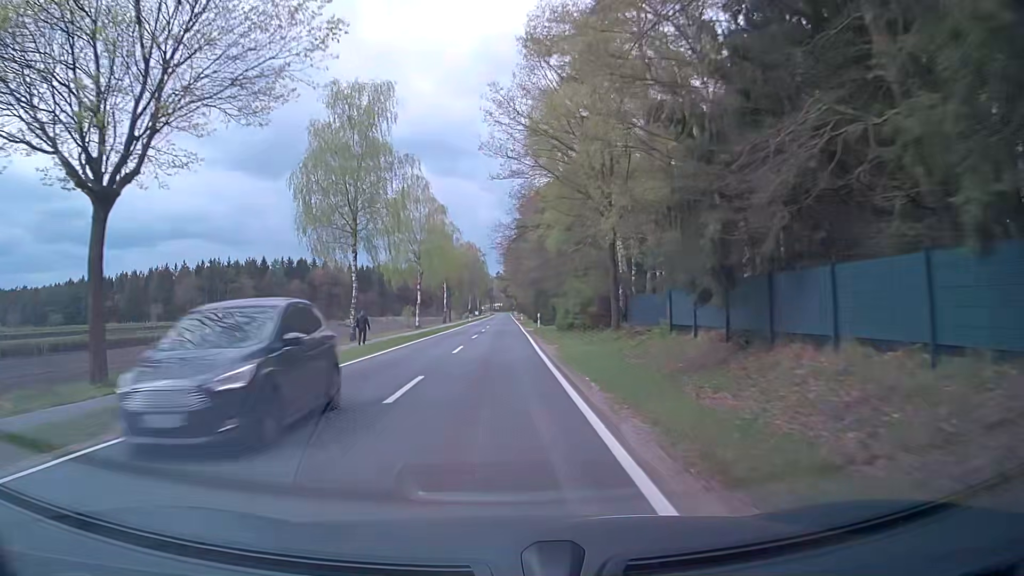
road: secondary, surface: asphalt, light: Day
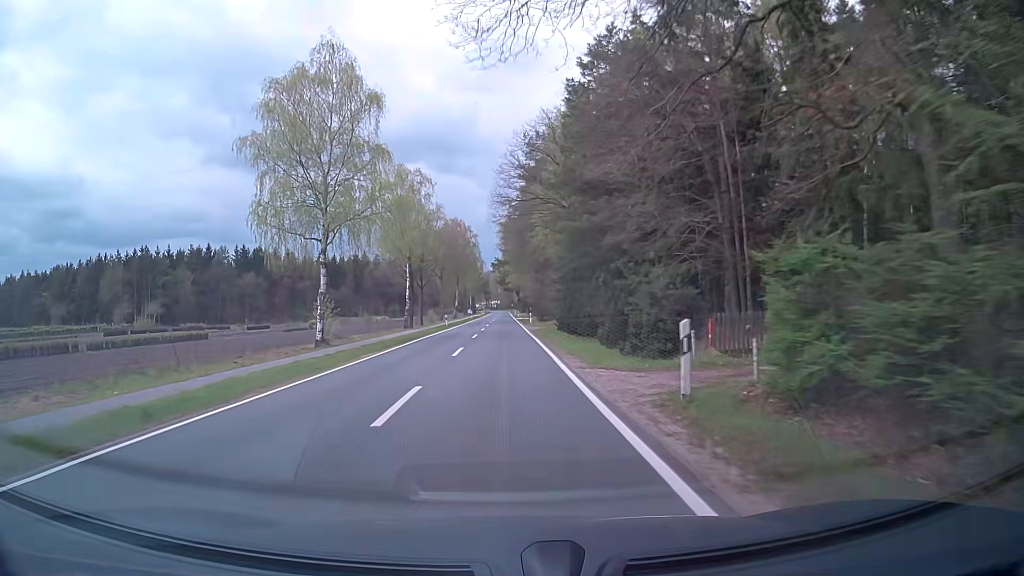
(-0.1, +38.5) m; 0°
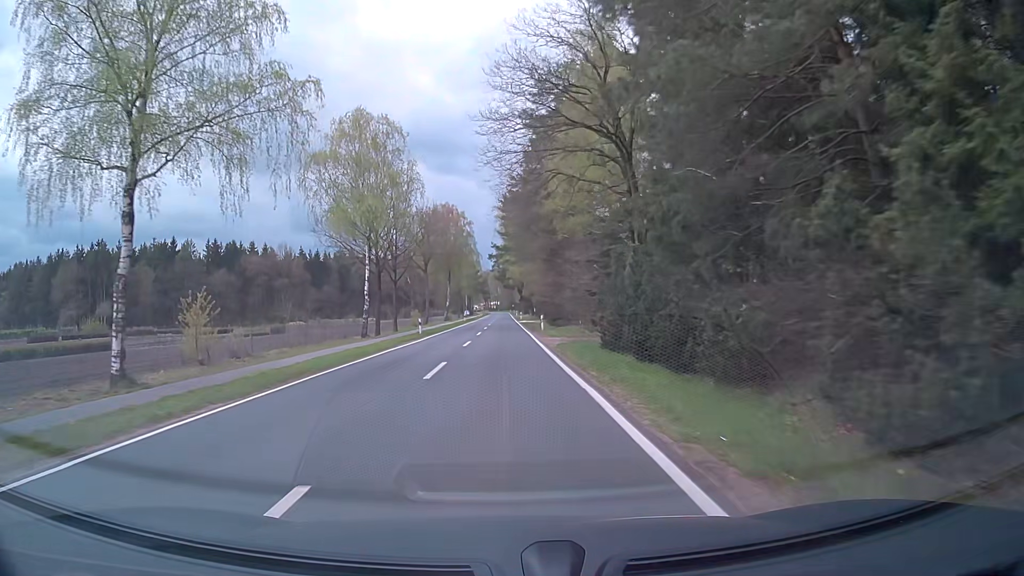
(0.0, +19.1) m; 0°
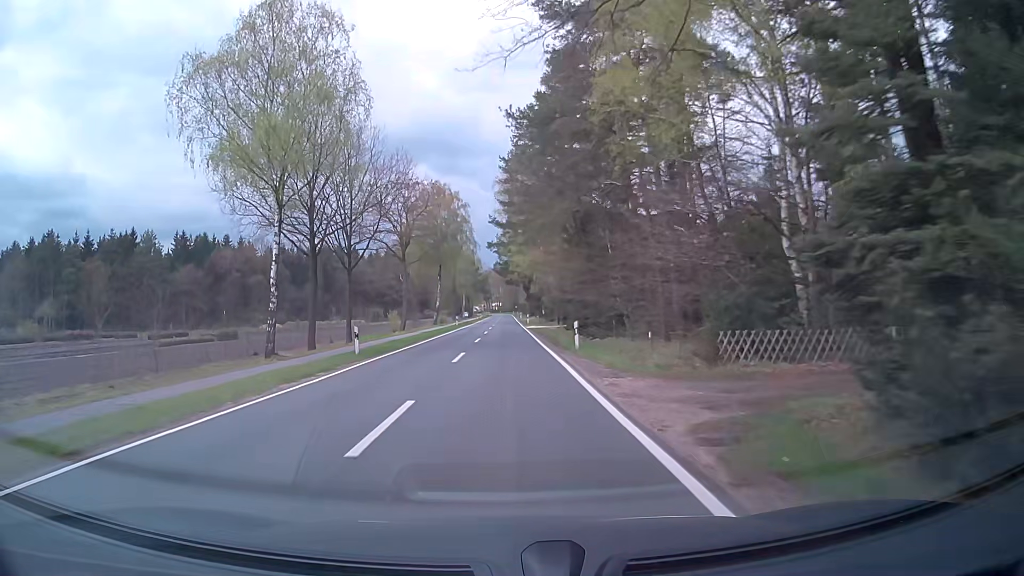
(0.0, +19.1) m; -1°
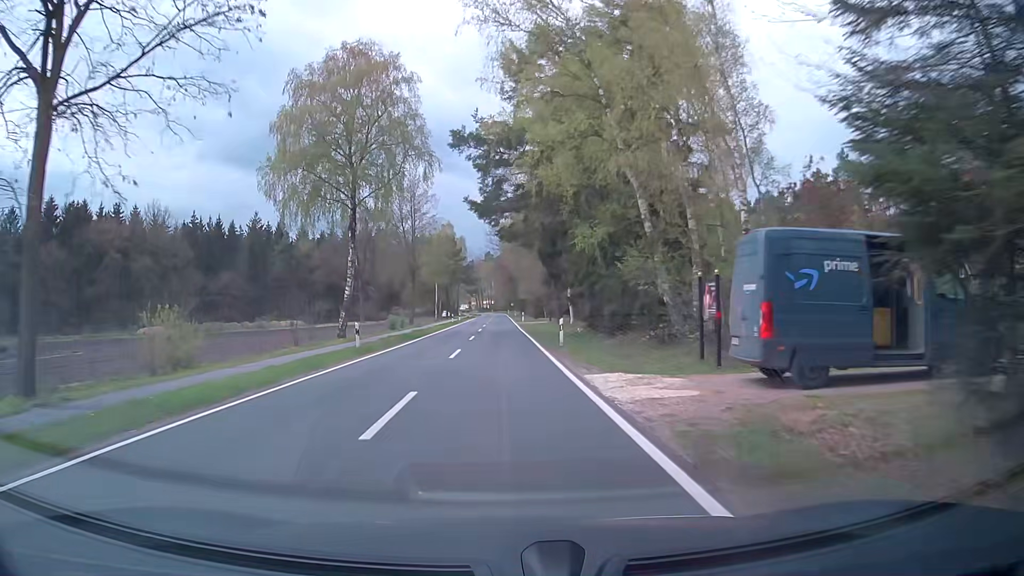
(+0.7, +48.1) m; +1°
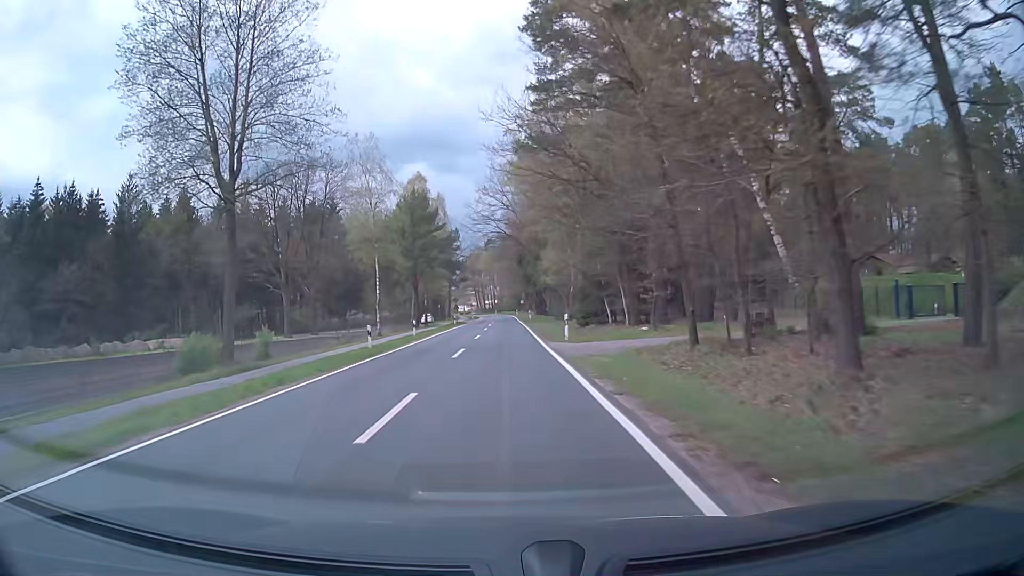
(-0.1, +49.0) m; 0°
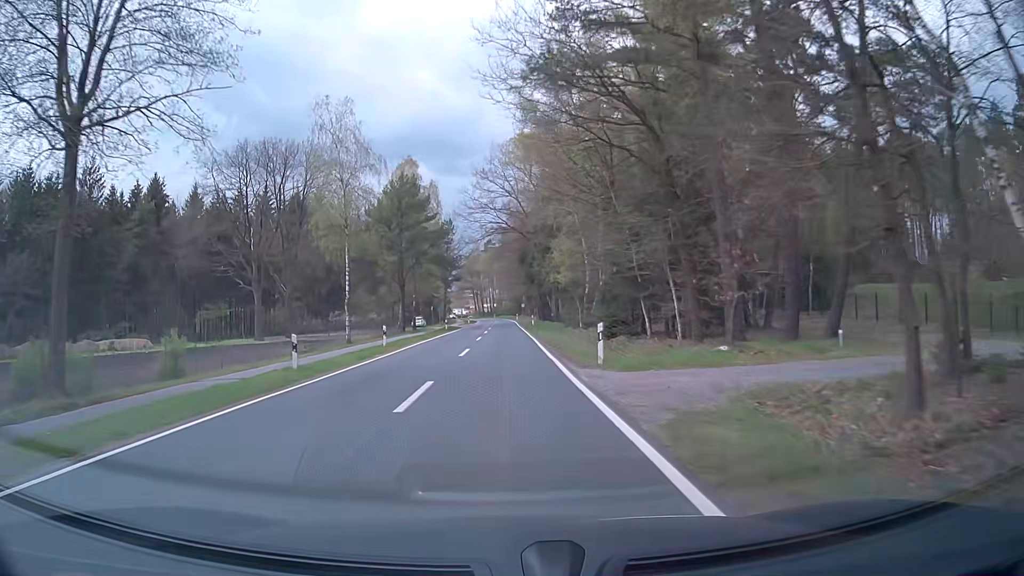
(-0.1, +9.9) m; 0°
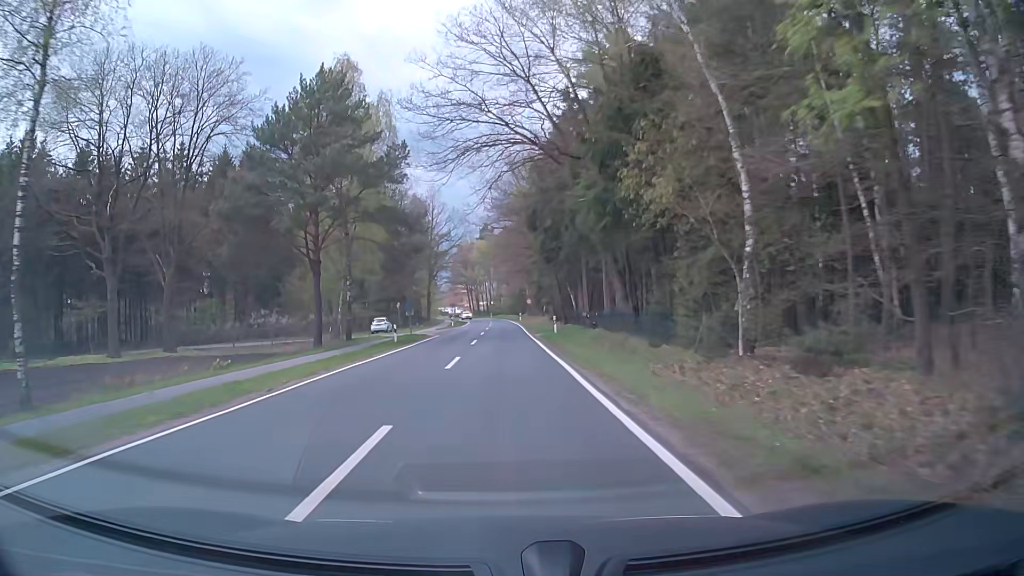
(0.0, +29.6) m; 0°
(0, +10) (0, +20) (0, +30) (0, +40) (0, +50) (0, +60) (0, +70) (0, +80) (-1, +90) (-1, +100) m
